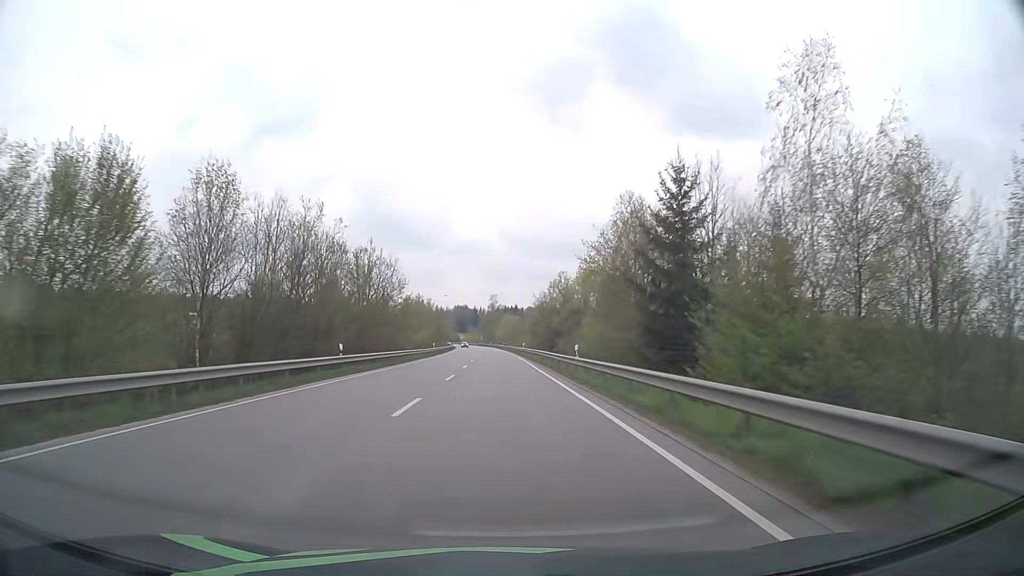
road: primary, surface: asphalt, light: Day
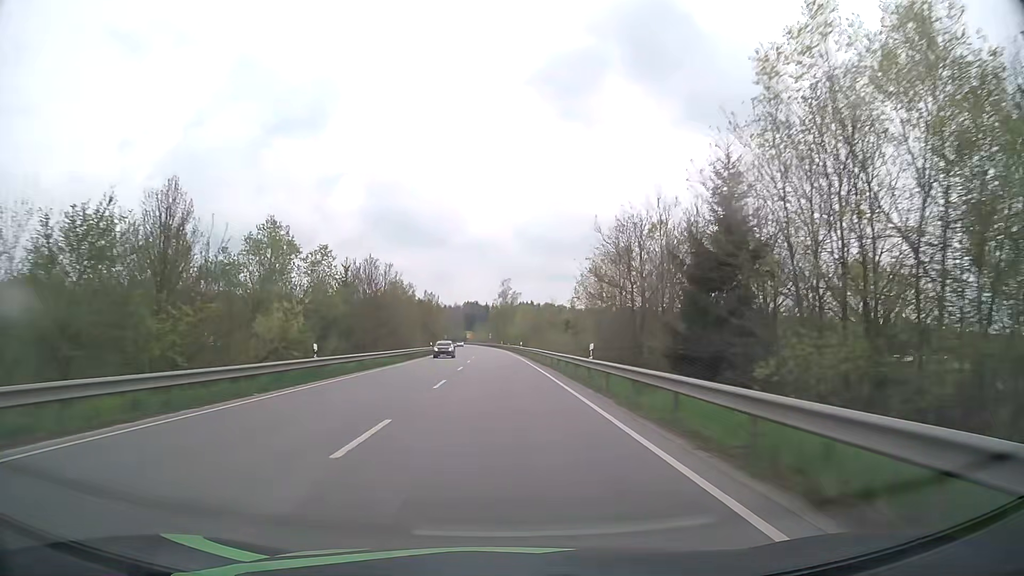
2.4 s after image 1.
(-0.5, +52.4) m; -1°
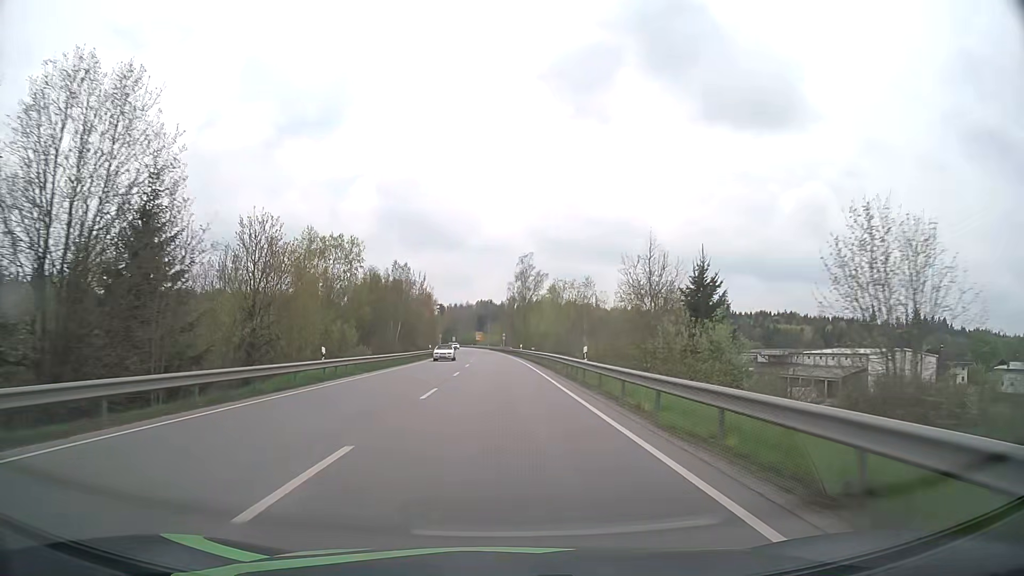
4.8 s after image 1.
(-0.6, +50.9) m; -1°
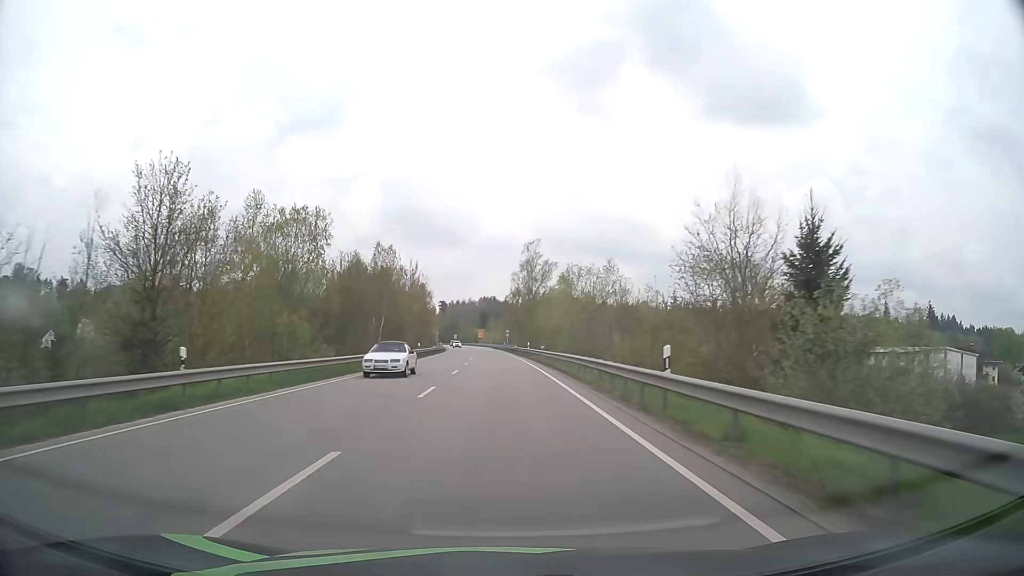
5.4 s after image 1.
(0.0, +12.6) m; 0°
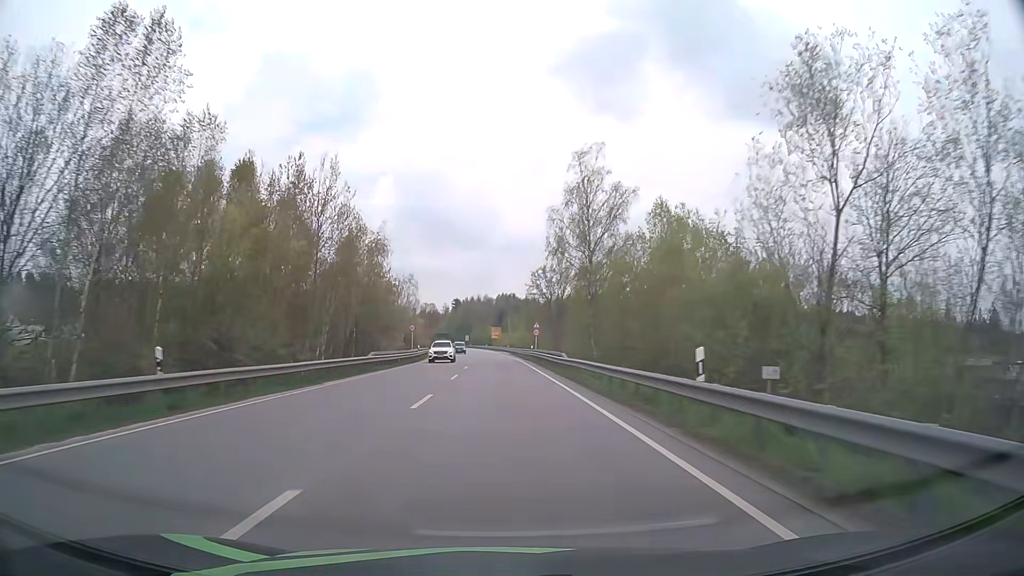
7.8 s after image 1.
(-0.9, +50.2) m; -2°
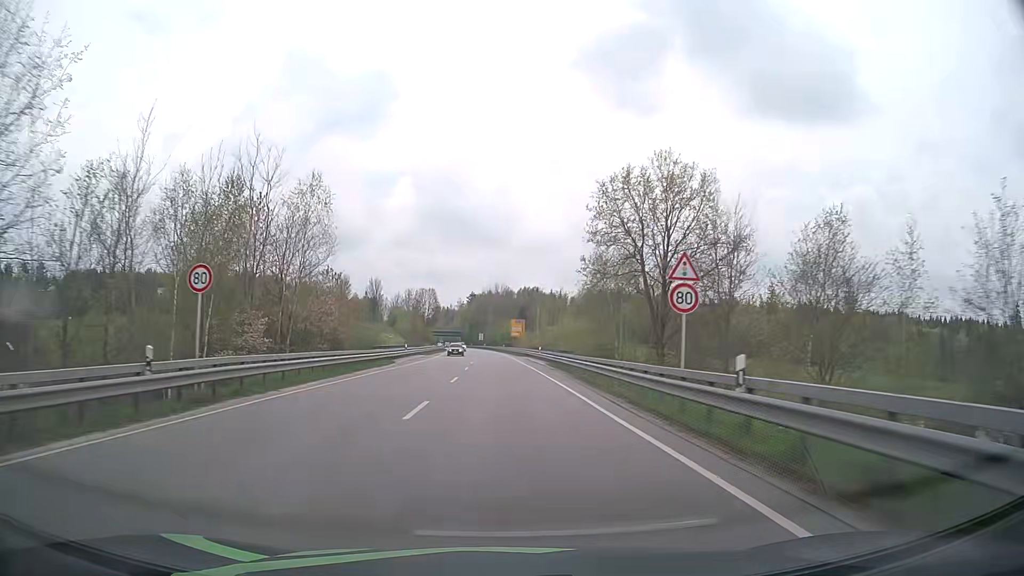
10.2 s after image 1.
(-0.8, +50.0) m; -2°
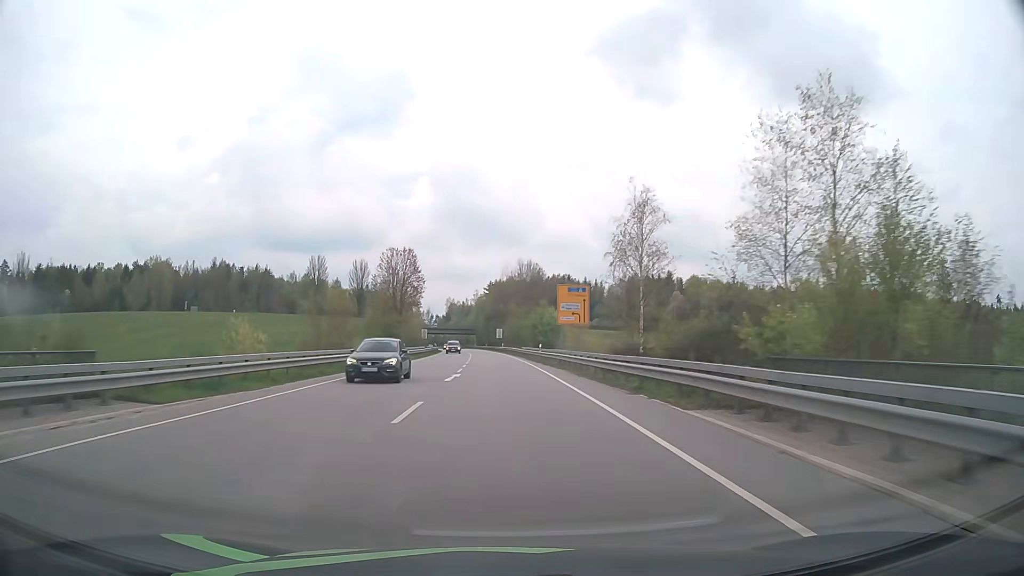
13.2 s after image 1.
(-1.3, +61.2) m; -2°
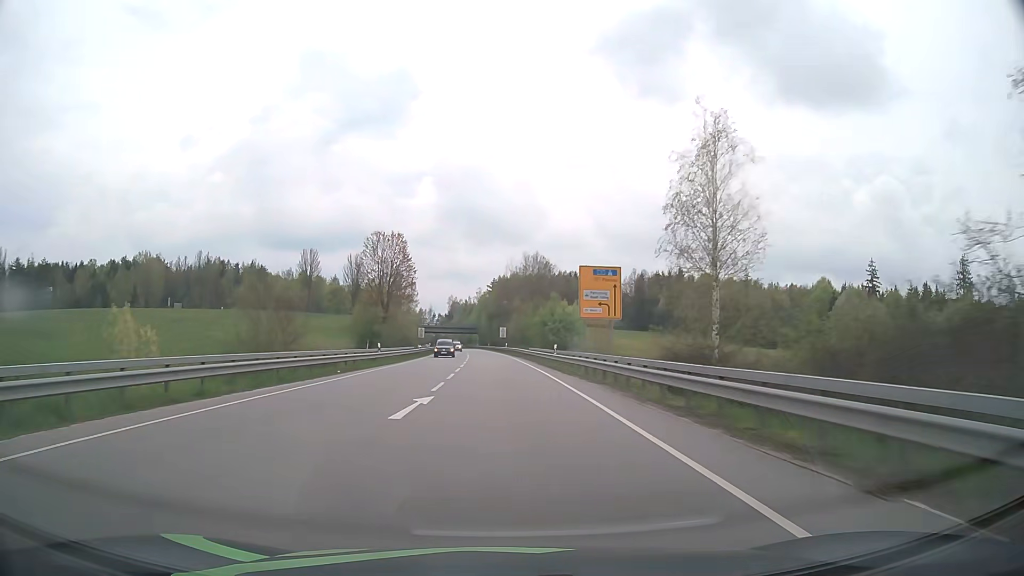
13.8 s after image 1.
(0.0, +11.6) m; 0°
(0, +10) (0, +20) (0, +30) (0, +40) (-1, +50) (-1, +60) (-2, +70) (-2, +80) (-3, +90) (-3, +100) m
